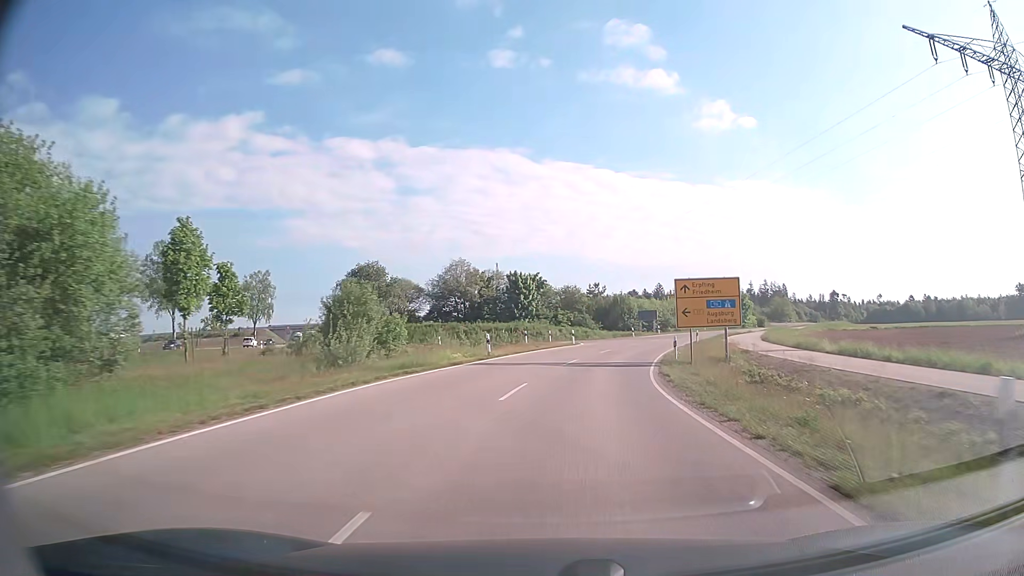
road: unclassified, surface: asphalt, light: Day
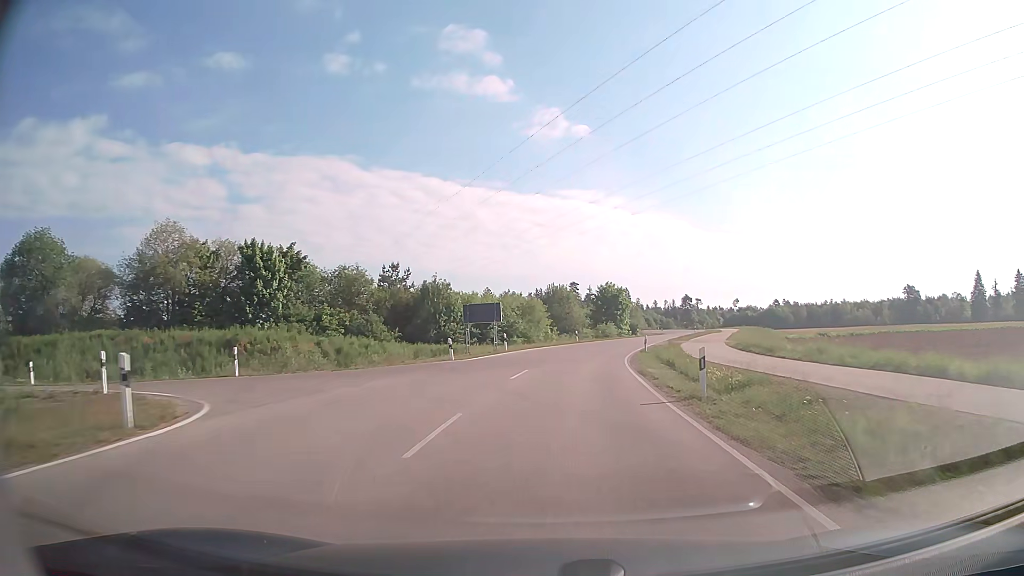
(+5.5, +40.3) m; +15°
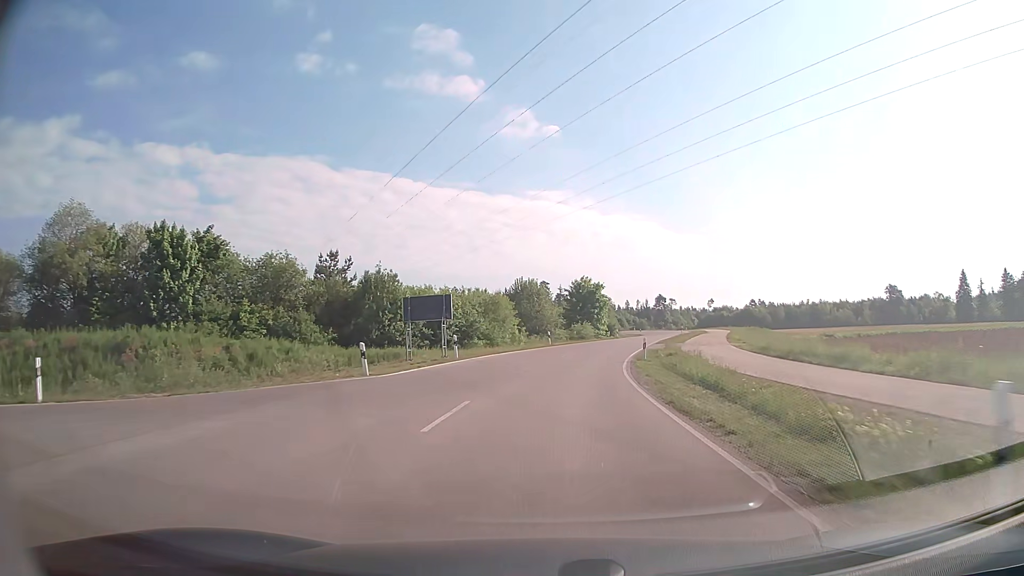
(+0.3, +10.1) m; +3°
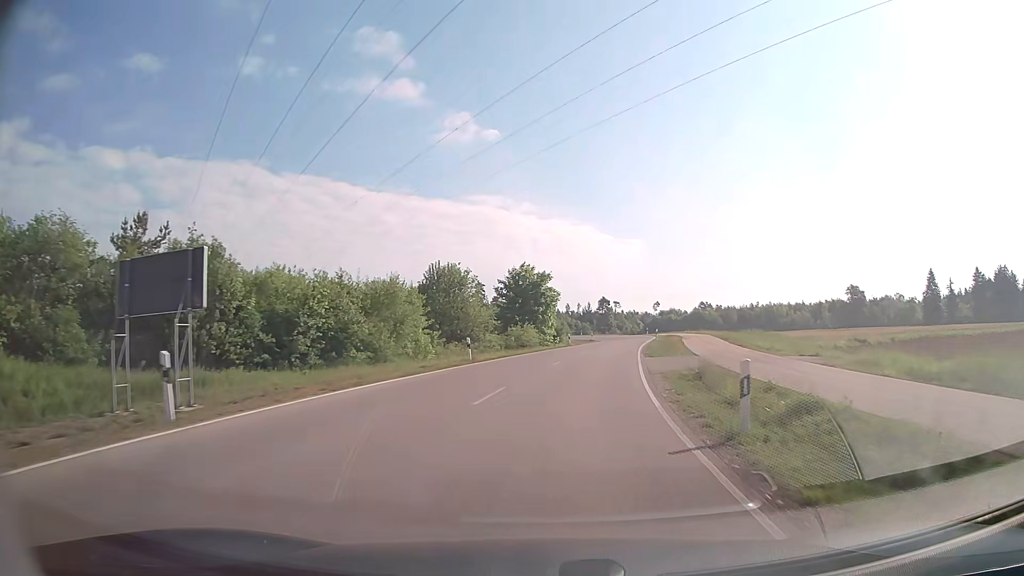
(+0.9, +20.1) m; +5°
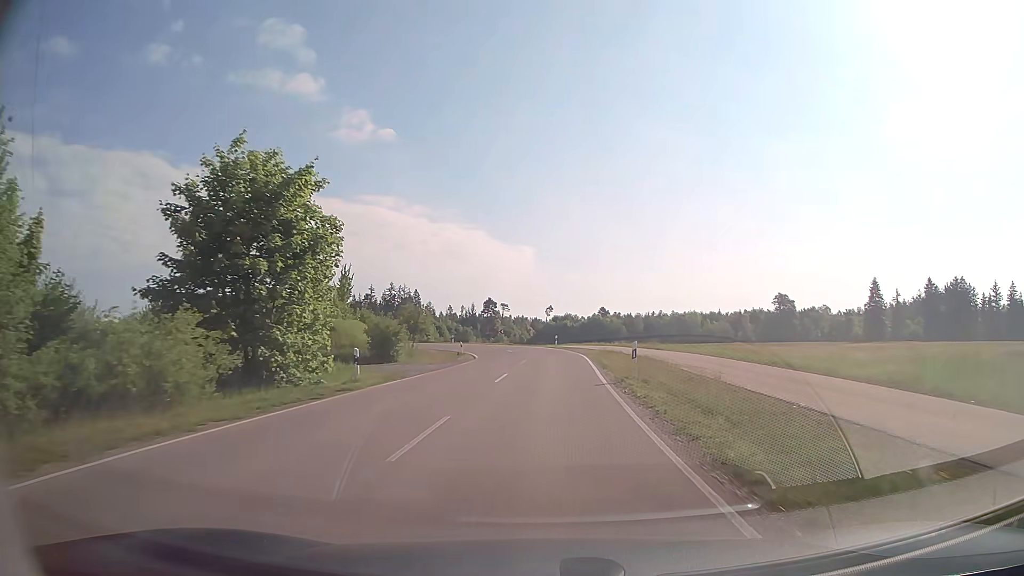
(+4.1, +40.3) m; +10°
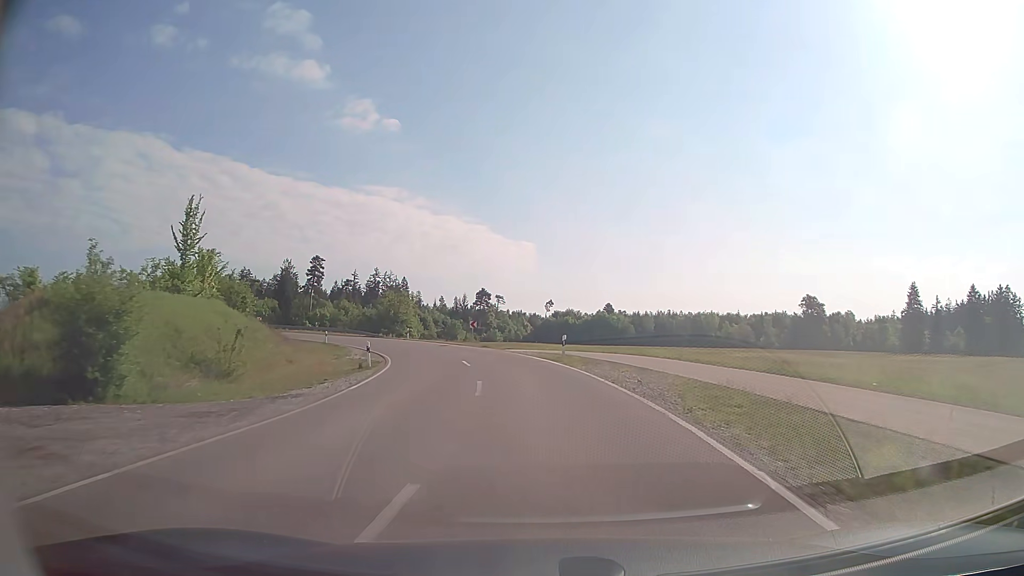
(+0.2, +29.4) m; 0°
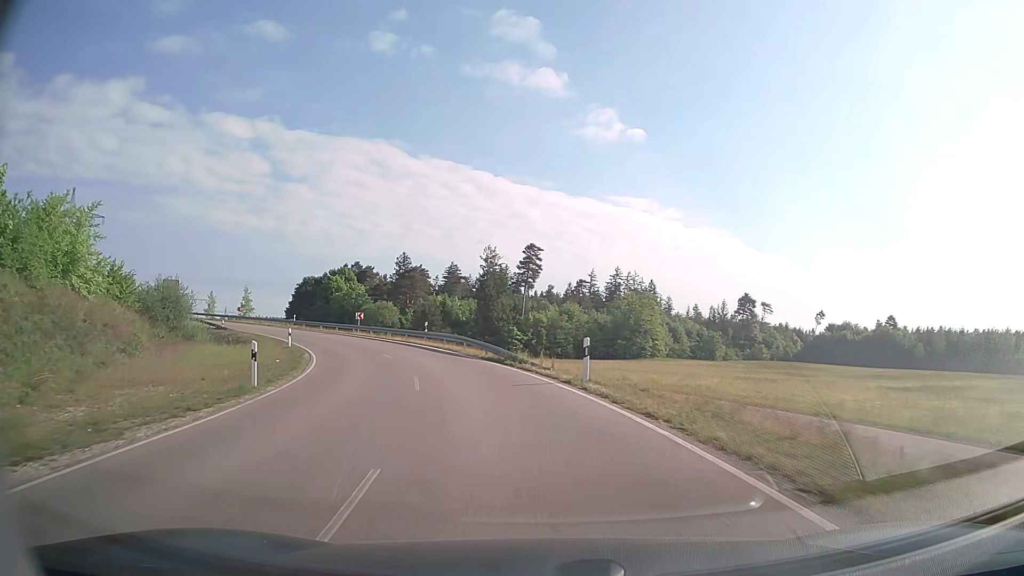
(-6.9, +47.1) m; -21°
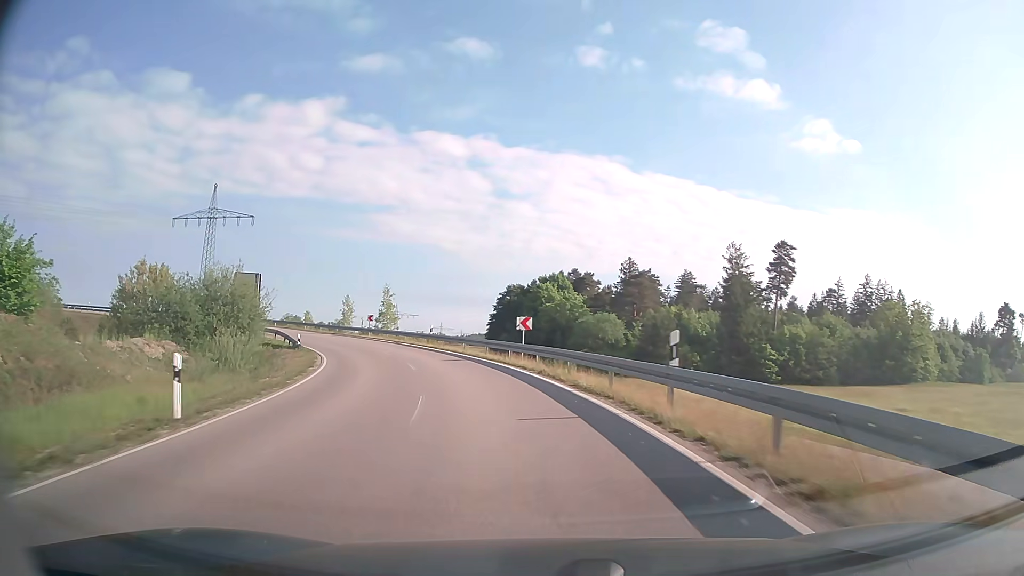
(-4.9, +28.8) m; -19°
(-1, +10) (-2, +20) (-5, +29) (-9, +39) (-13, +48) (-19, +56) (-26, +63) (-33, +70) (-41, +76) (-50, +81) m
